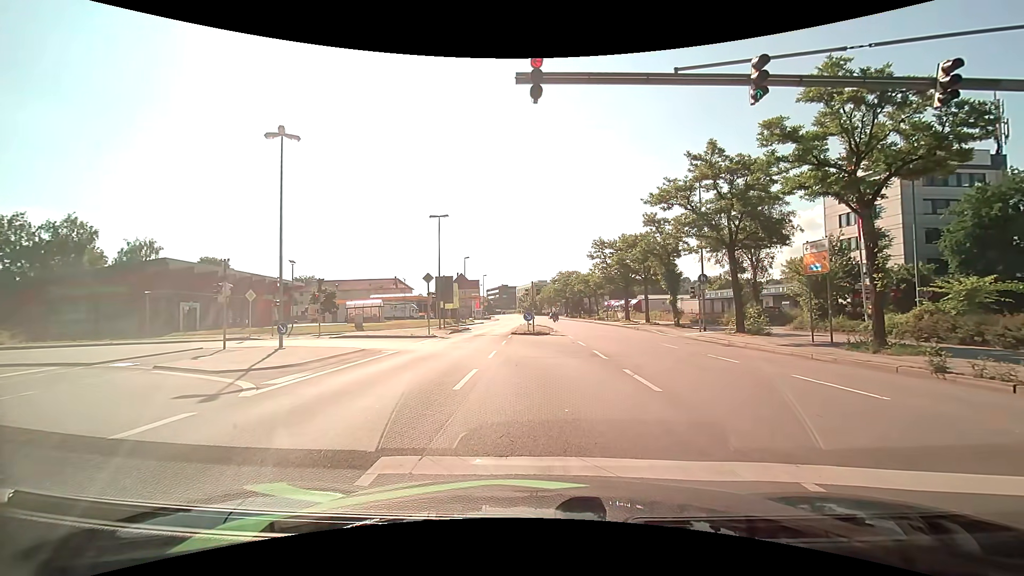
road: primary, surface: asphalt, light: Day
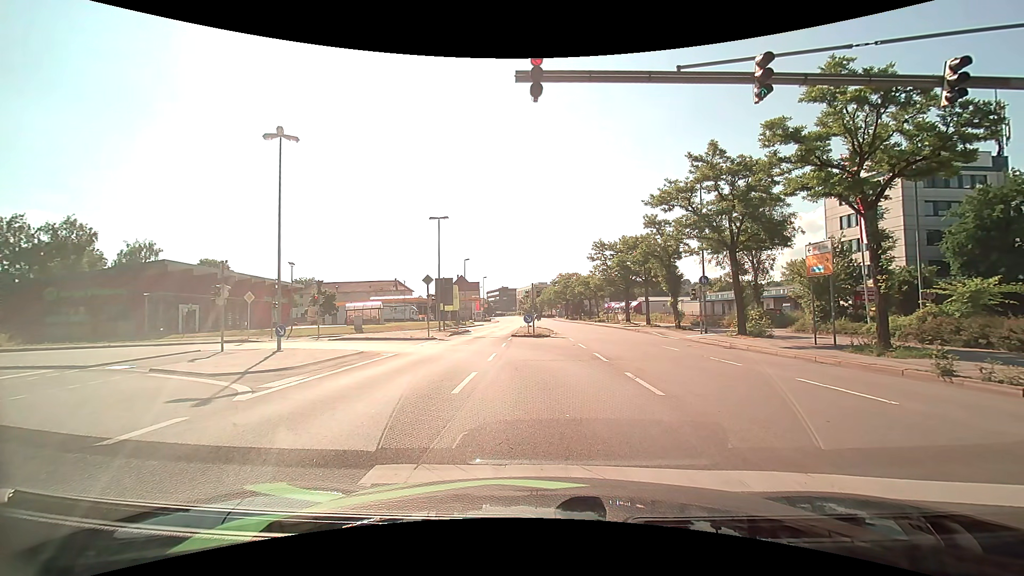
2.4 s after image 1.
(0.0, +0.2) m; 0°
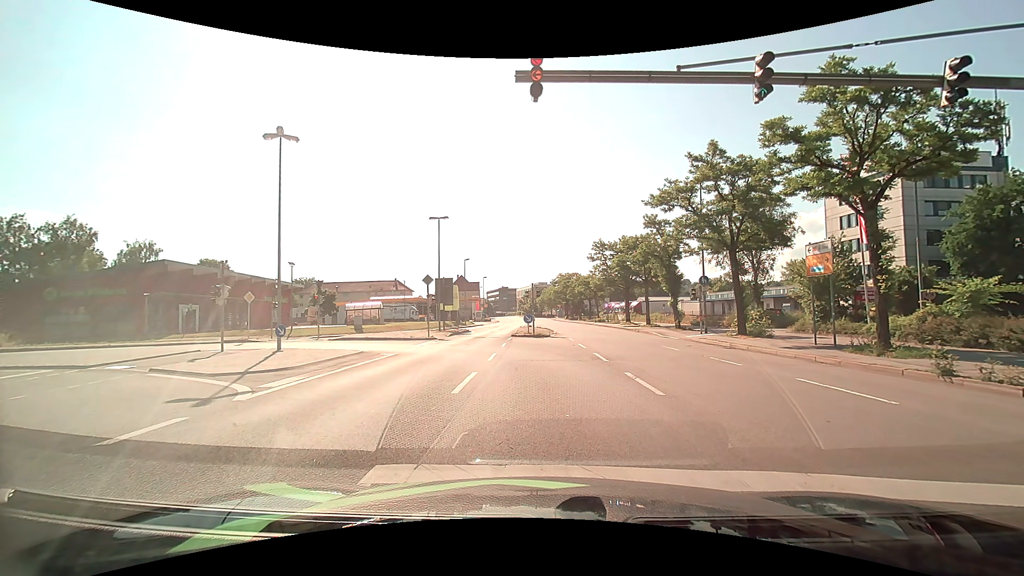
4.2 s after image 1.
(0.0, 0.0) m; 0°
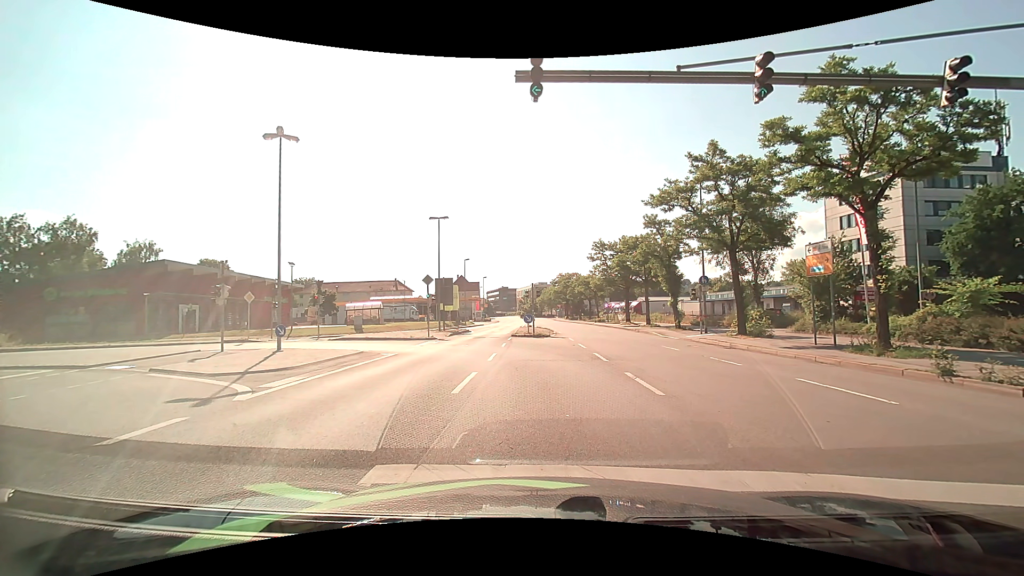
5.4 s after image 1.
(0.0, 0.0) m; 0°
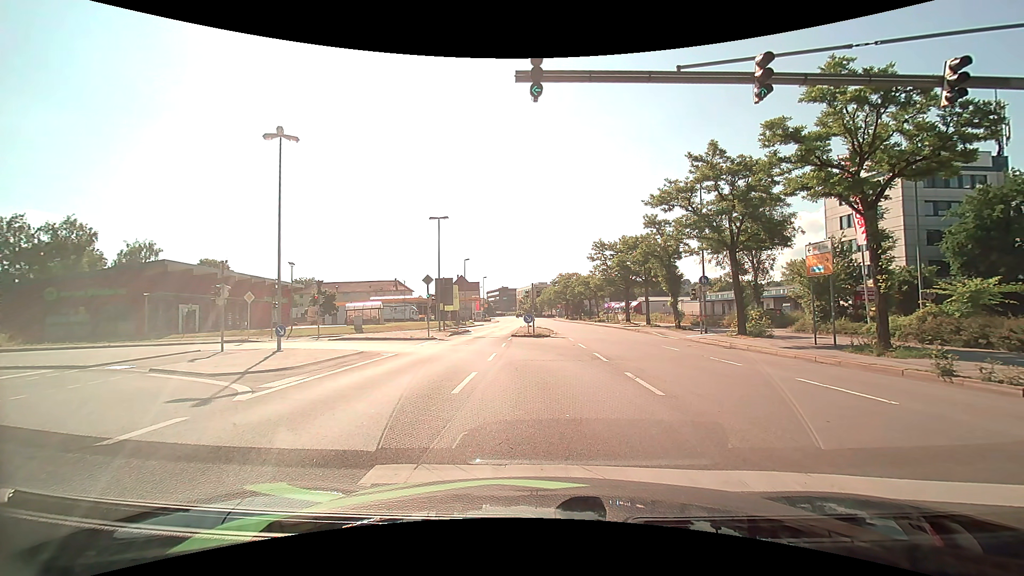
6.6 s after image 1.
(0.0, 0.0) m; 0°
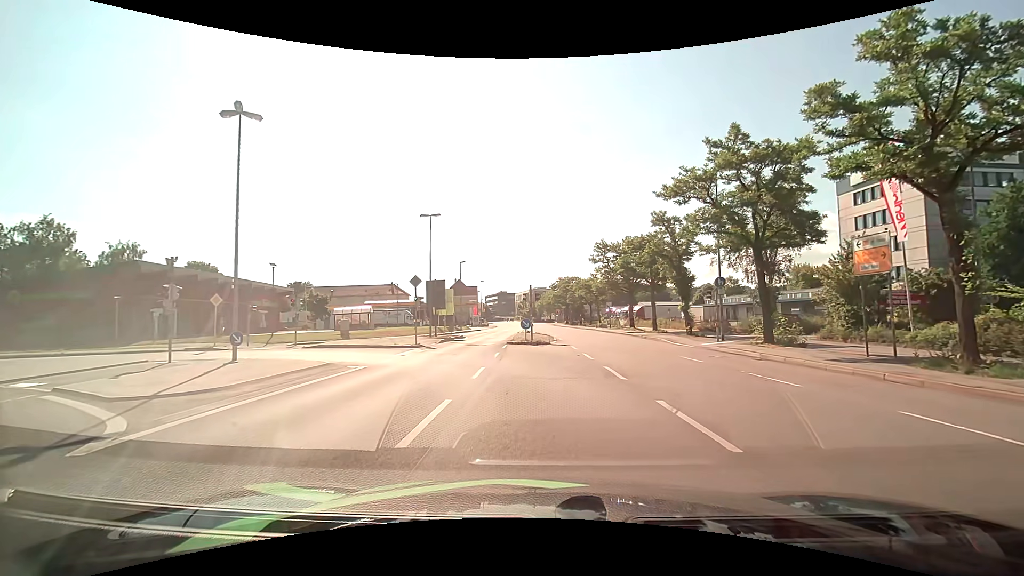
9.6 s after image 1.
(0.0, +3.6) m; +1°
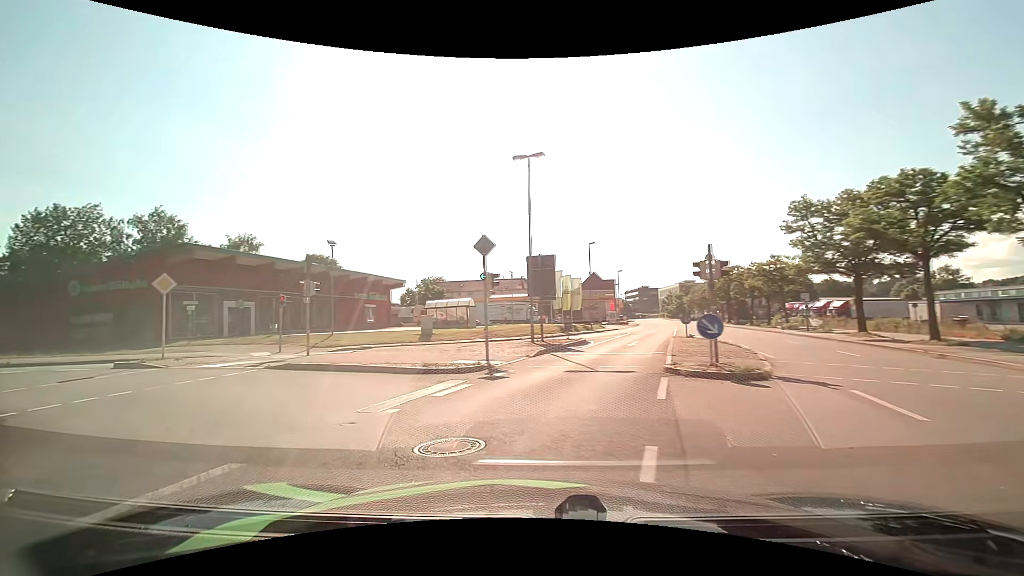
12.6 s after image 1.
(-0.9, +15.6) m; -17°
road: primary_link
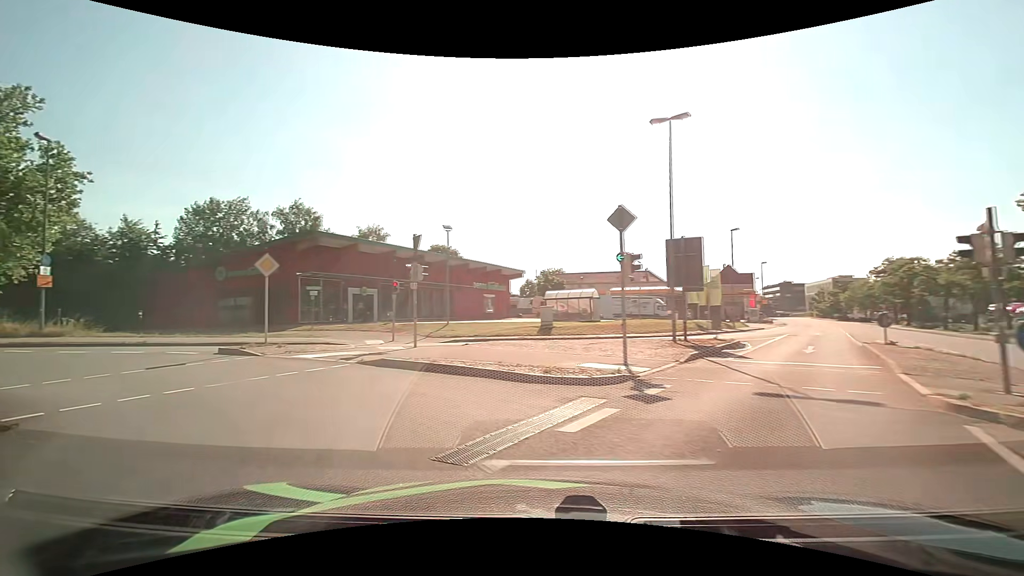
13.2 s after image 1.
(-0.3, +3.6) m; -11°
